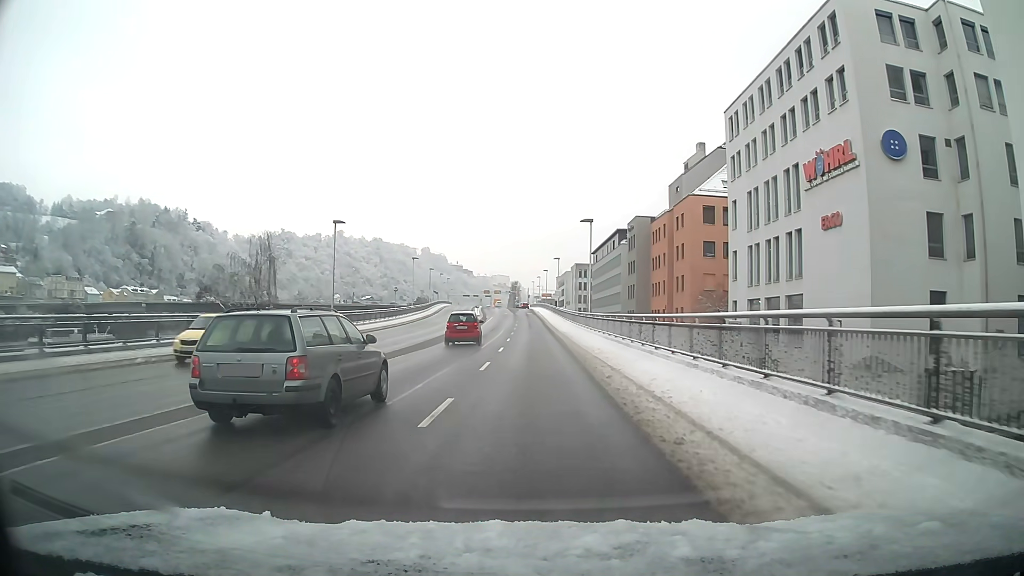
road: primary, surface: asphalt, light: Day
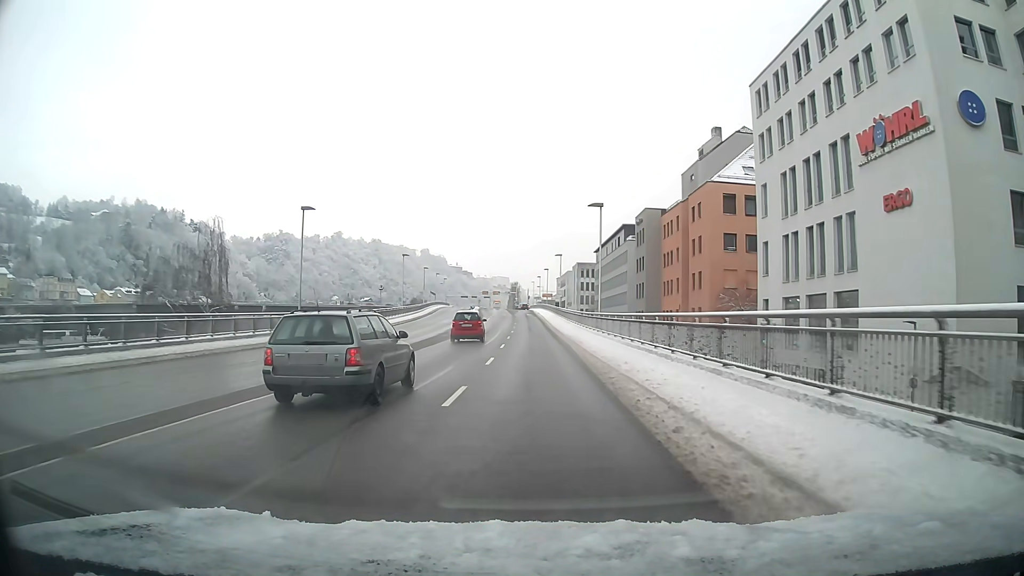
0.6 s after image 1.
(0.0, +7.1) m; 0°
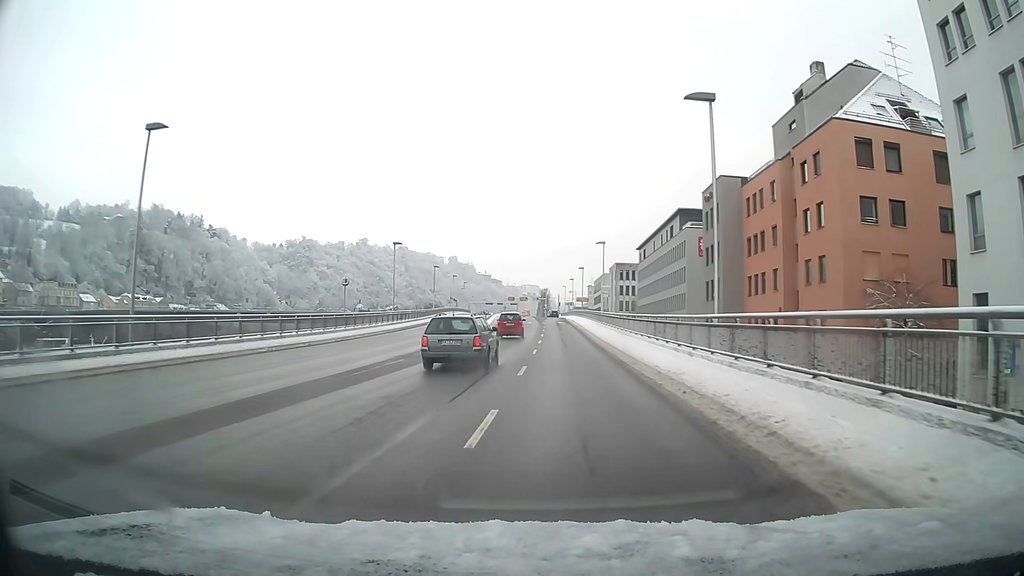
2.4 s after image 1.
(-0.5, +21.4) m; -3°
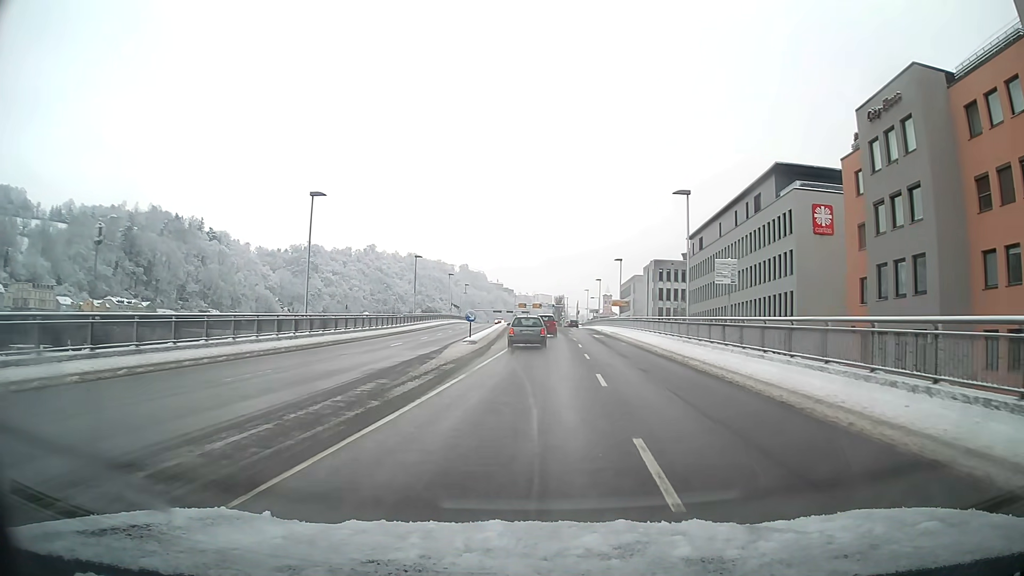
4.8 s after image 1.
(-0.4, +29.4) m; 0°
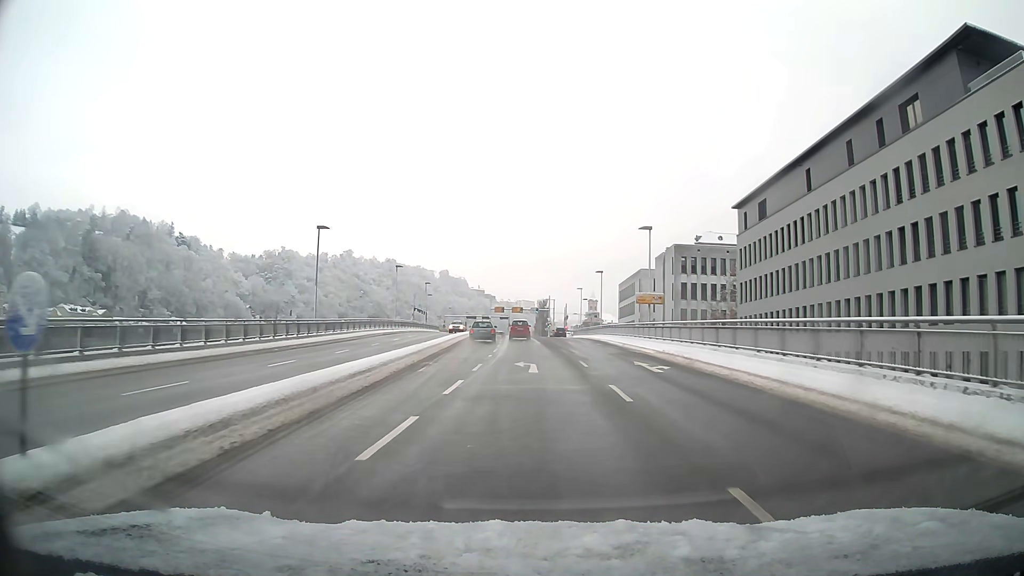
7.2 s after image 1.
(+0.4, +29.6) m; +1°
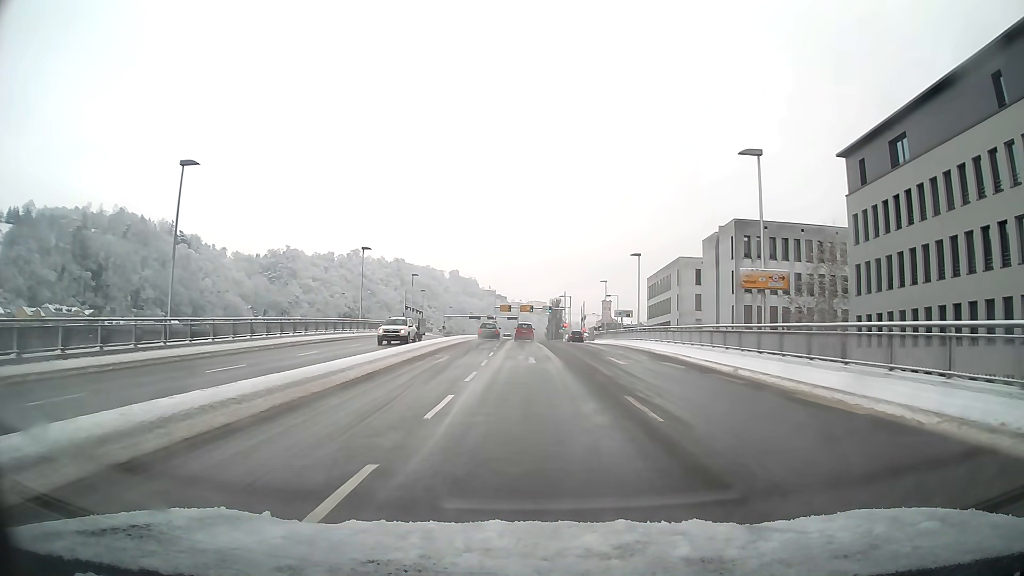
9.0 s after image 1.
(-0.2, +21.3) m; -1°
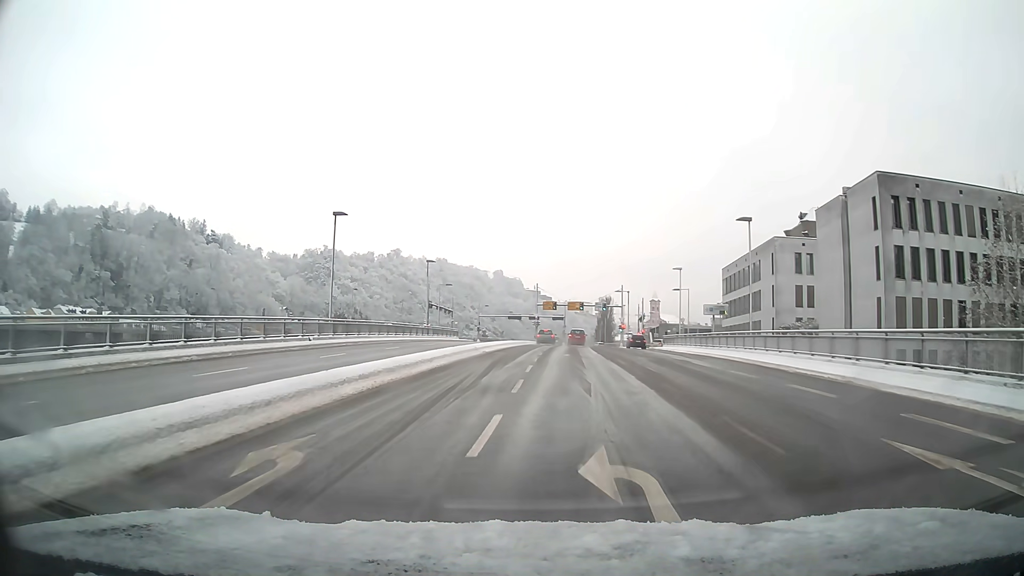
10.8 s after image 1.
(-0.7, +20.8) m; -4°
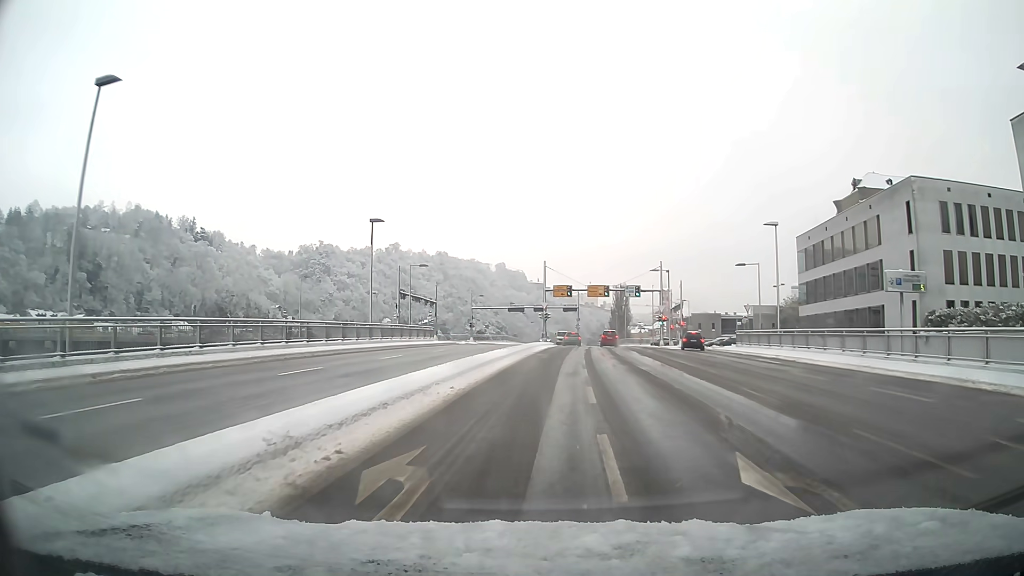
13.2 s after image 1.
(-0.1, +25.5) m; 0°
